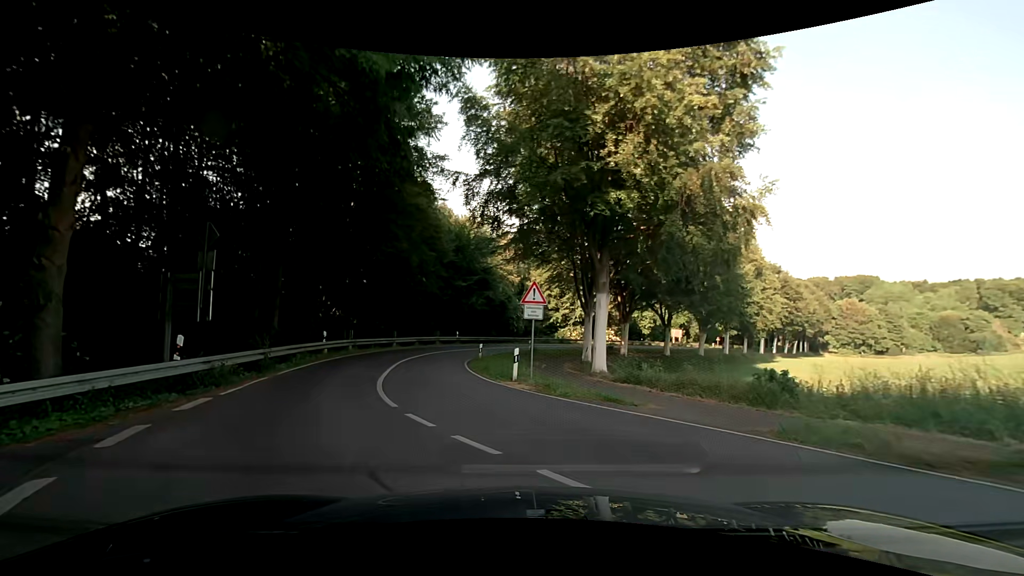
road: tertiary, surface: asphalt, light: Day
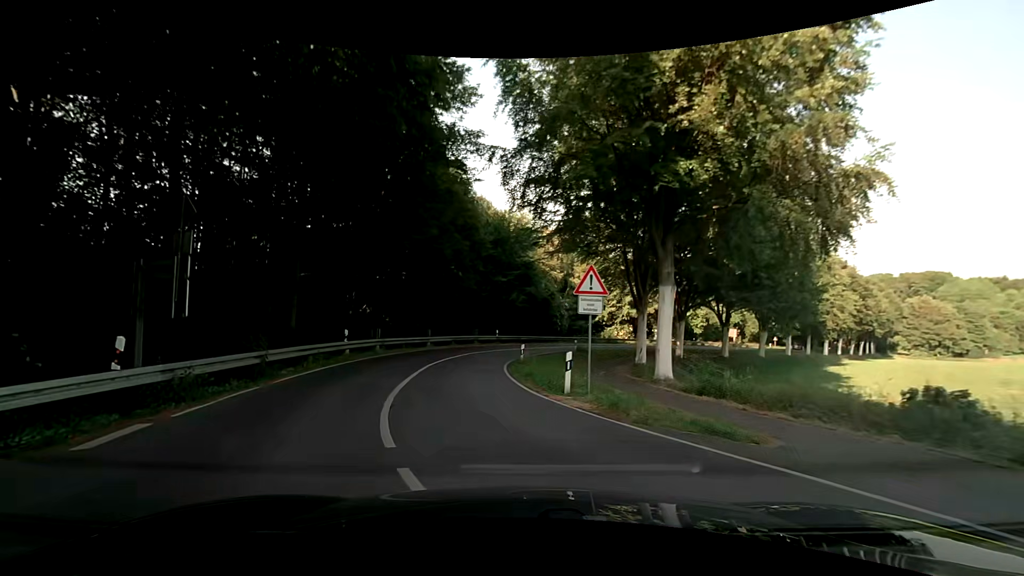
(-0.1, +3.8) m; -3°
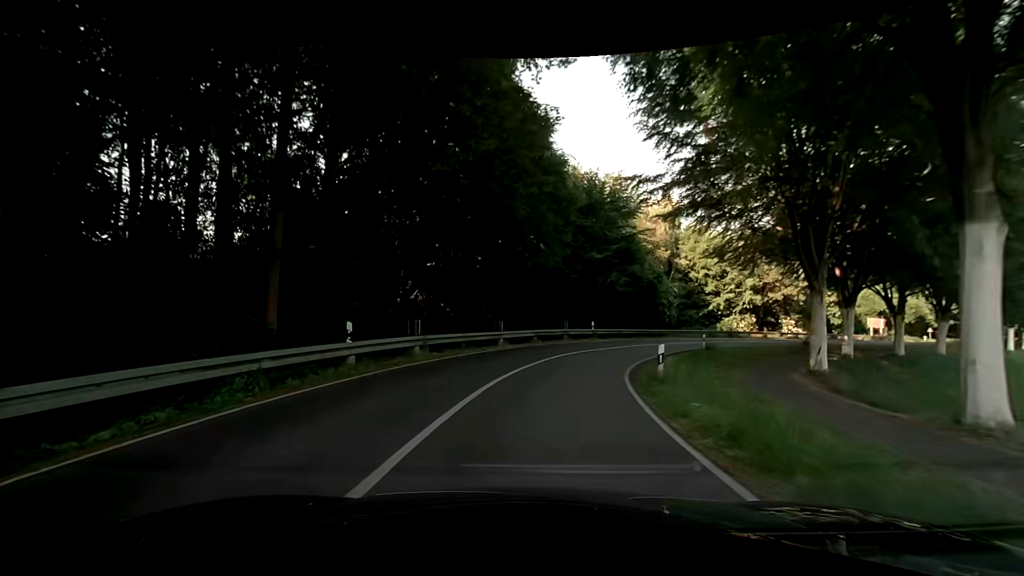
(-1.0, +10.3) m; -11°
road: secondary
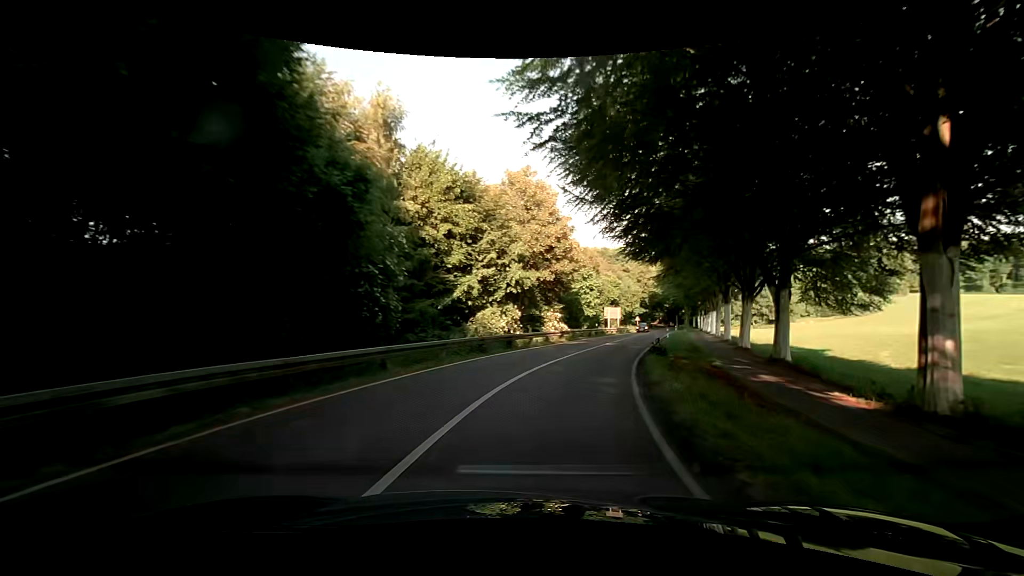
(+6.8, +31.7) m; +31°
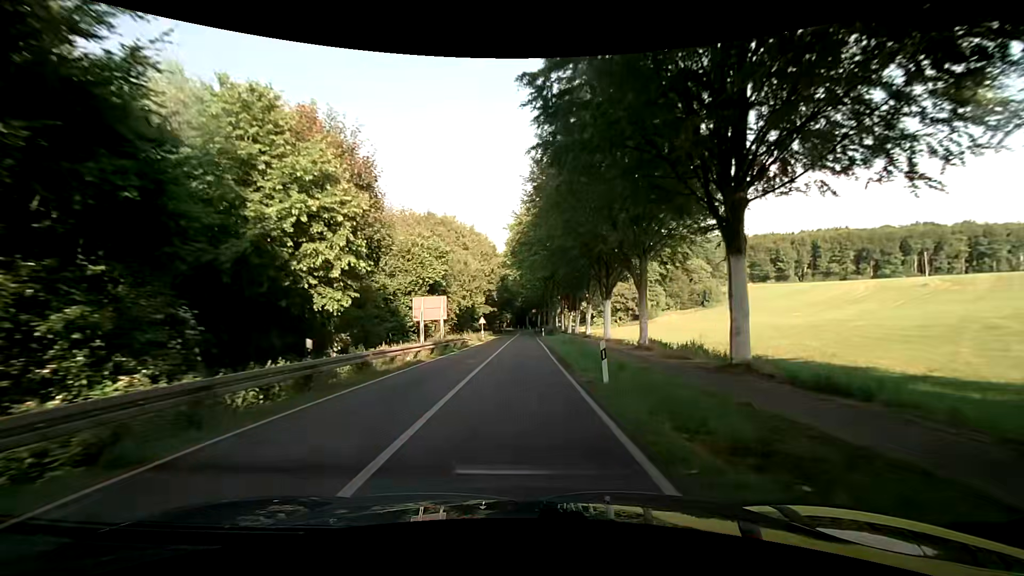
(+8.9, +39.4) m; +19°
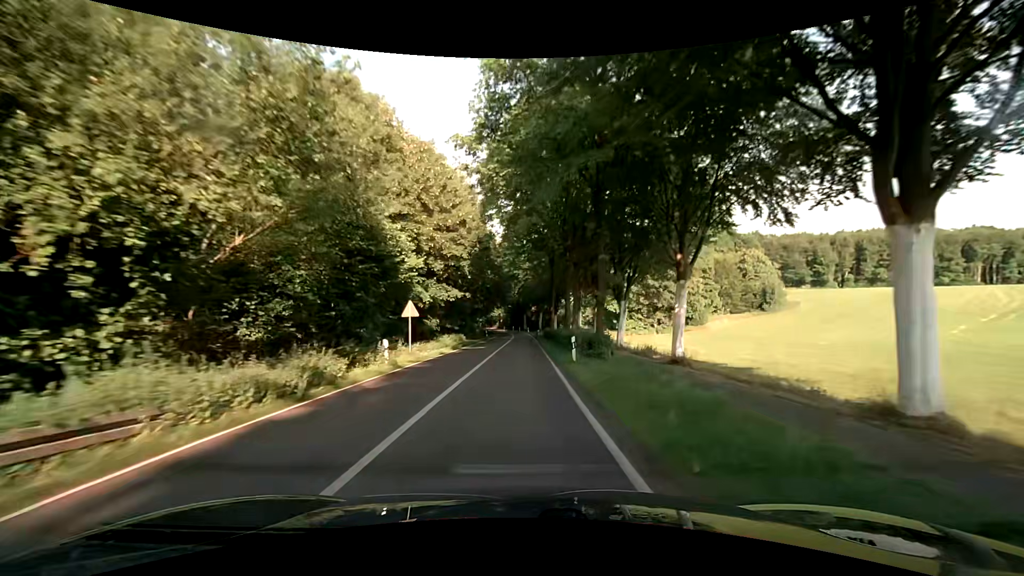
(-0.1, +38.5) m; 0°
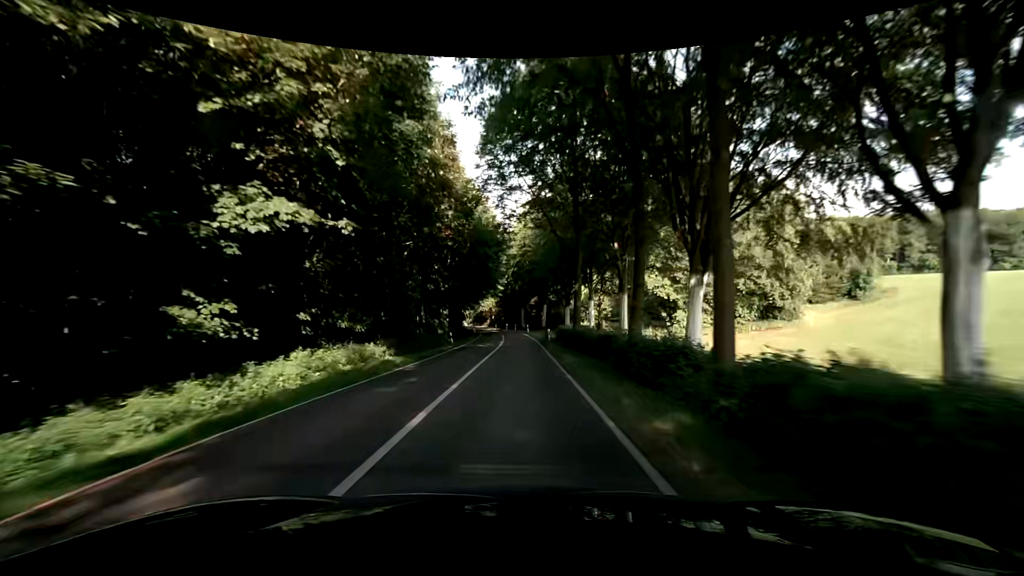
(+0.2, +31.7) m; +1°
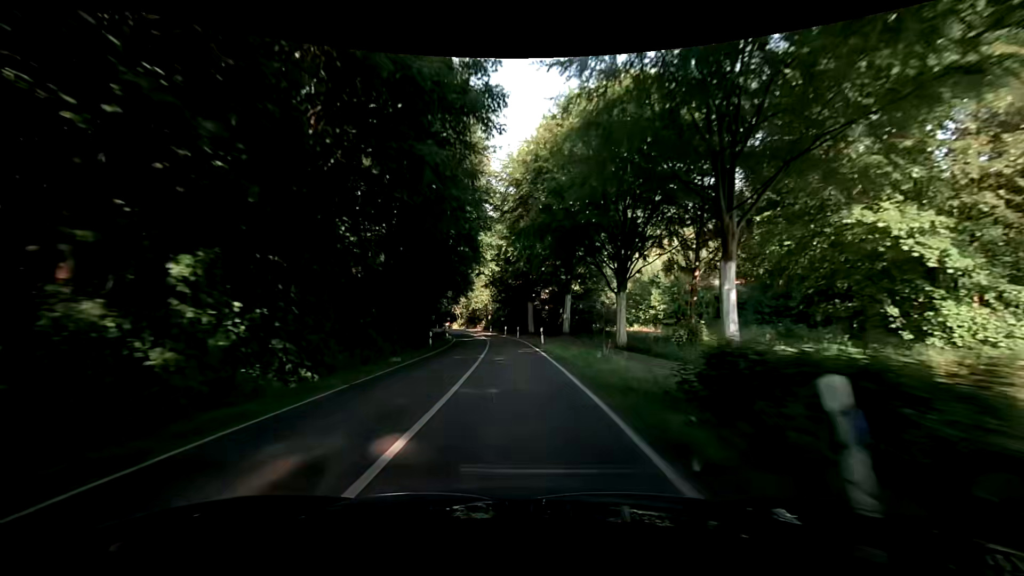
(-0.5, +33.3) m; -1°
(0, +10) (0, +20) (-1, +30) (-1, +40) (-2, +50) (-4, +60) (-5, +70) (-8, +79) (-10, +89) (-13, +99) m
